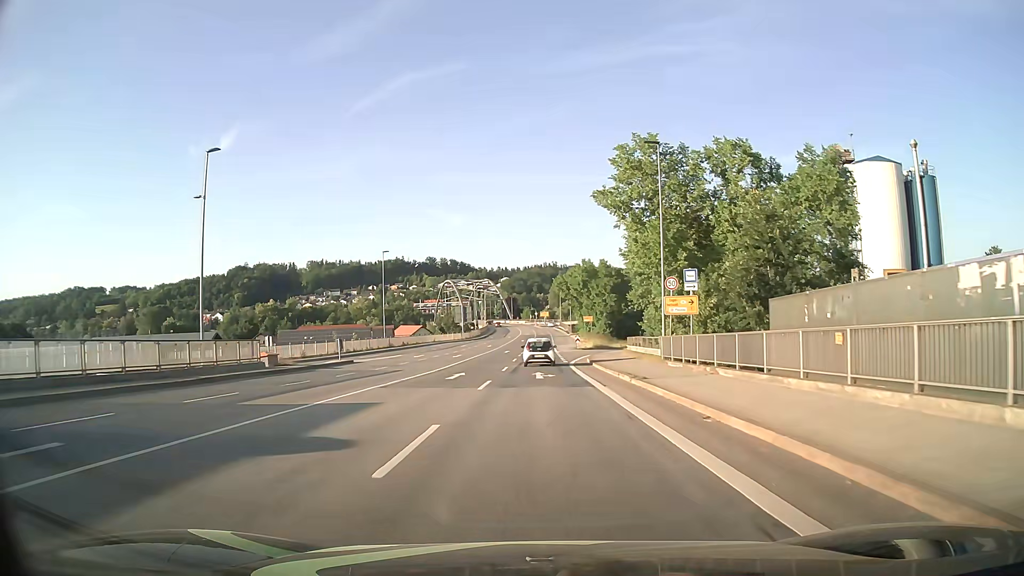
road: primary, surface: asphalt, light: Day
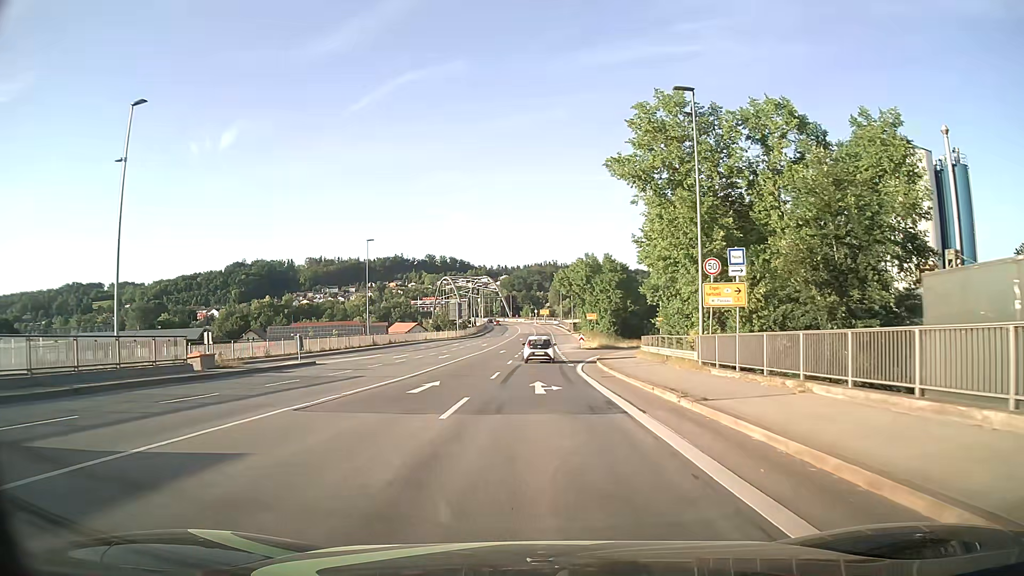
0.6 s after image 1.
(-0.1, +7.2) m; 0°
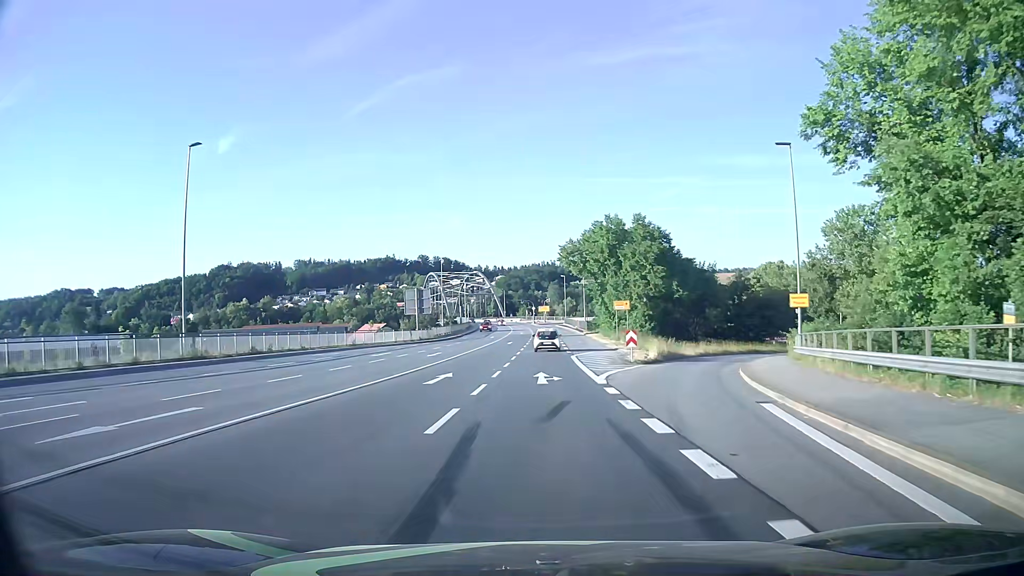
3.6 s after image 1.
(+0.1, +36.5) m; 0°
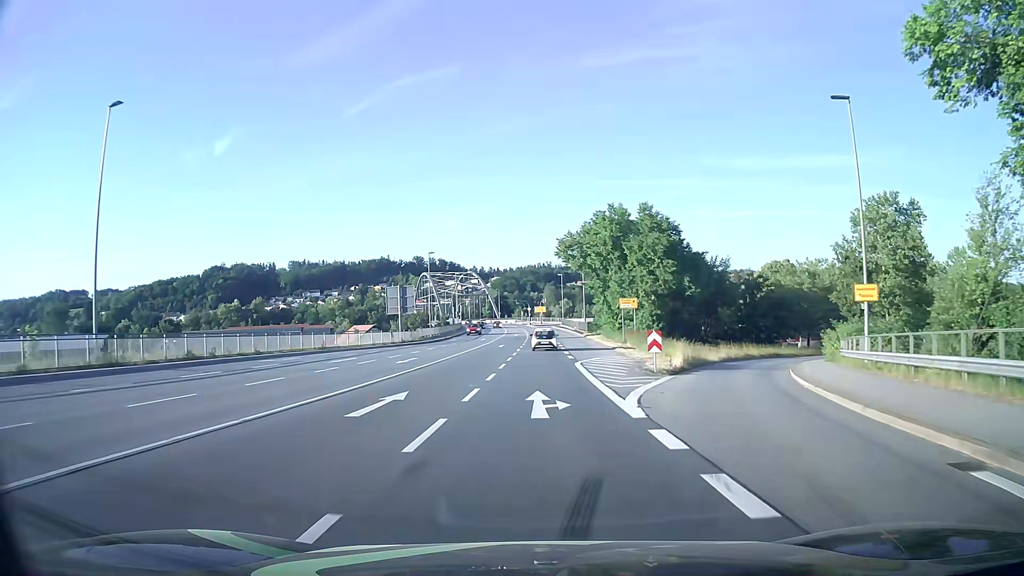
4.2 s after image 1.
(+0.1, +7.2) m; +1°
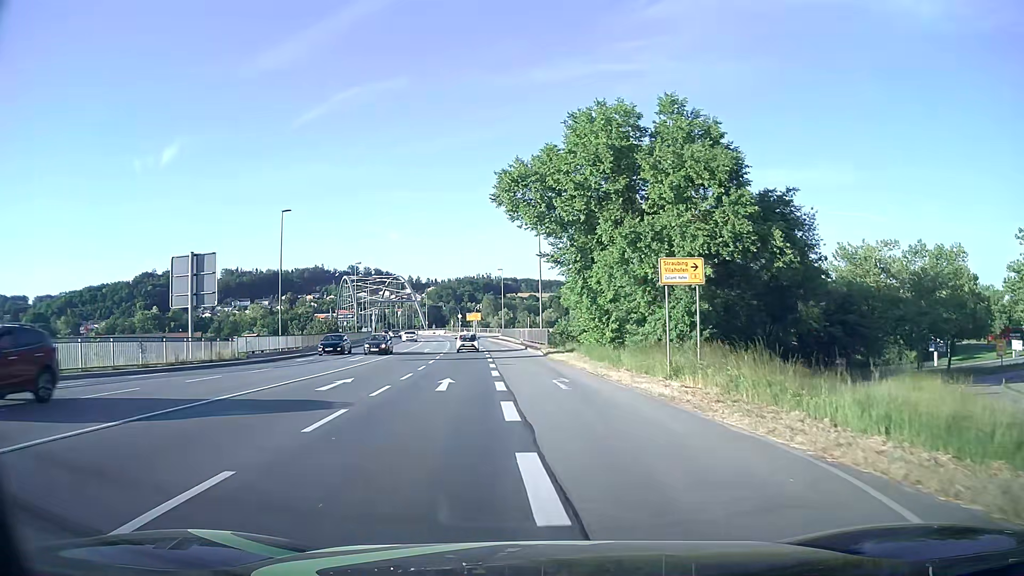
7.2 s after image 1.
(+0.9, +34.1) m; +5°
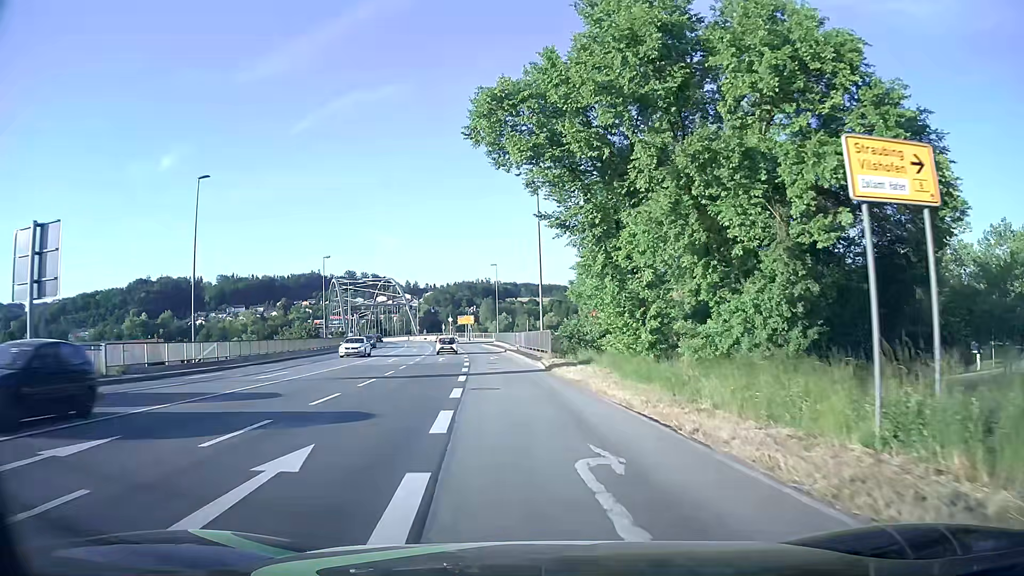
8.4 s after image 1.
(0.0, +13.1) m; 0°
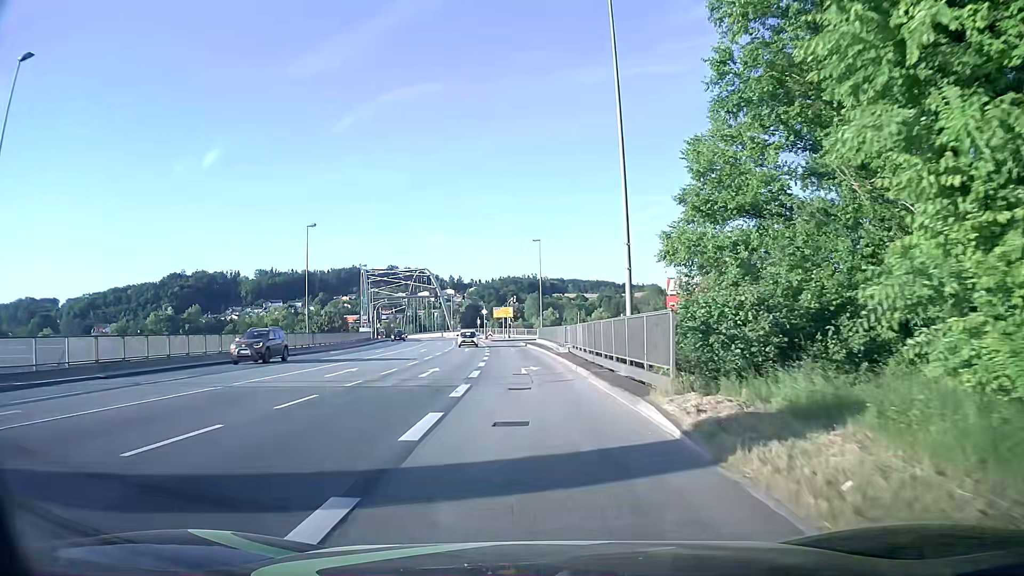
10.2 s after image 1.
(-0.7, +19.4) m; -3°
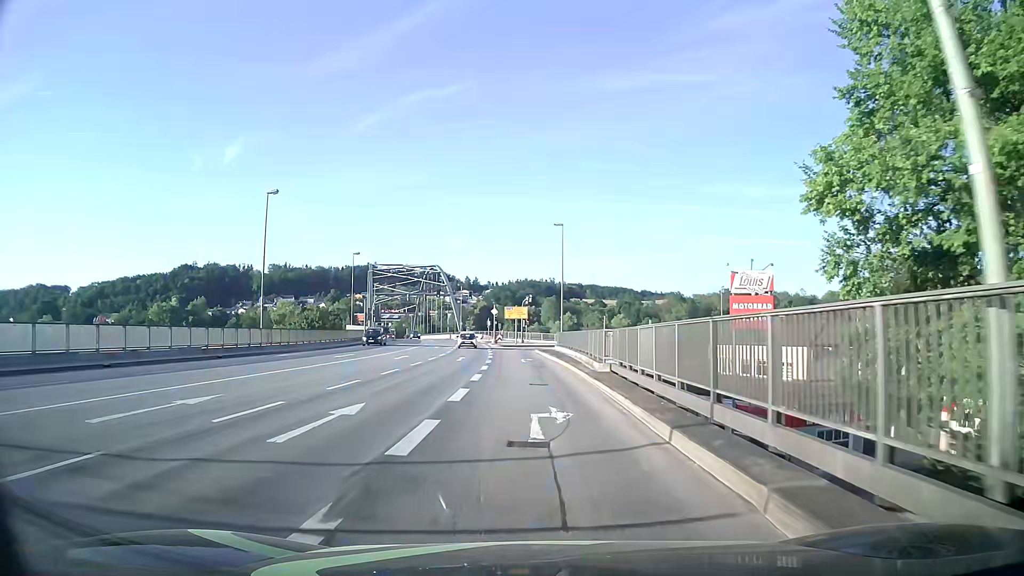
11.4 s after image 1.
(-0.3, +12.8) m; -2°
(0, +10) (0, +20) (0, +30) (-1, +40) (-1, +50) (-1, +60) (+1, +70) (+6, +78) (+14, +84) (+24, +88) m
